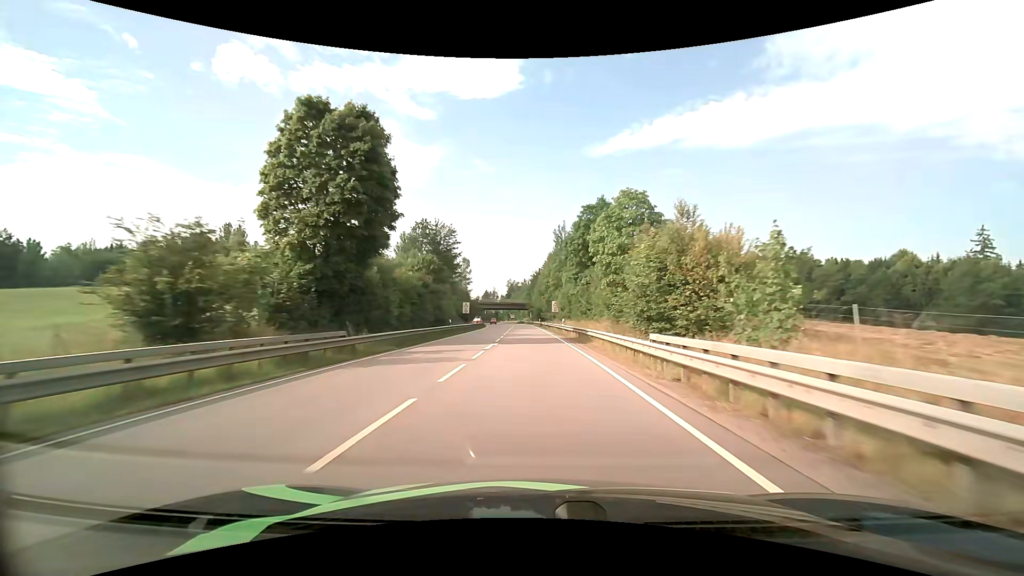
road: primary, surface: asphalt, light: Day
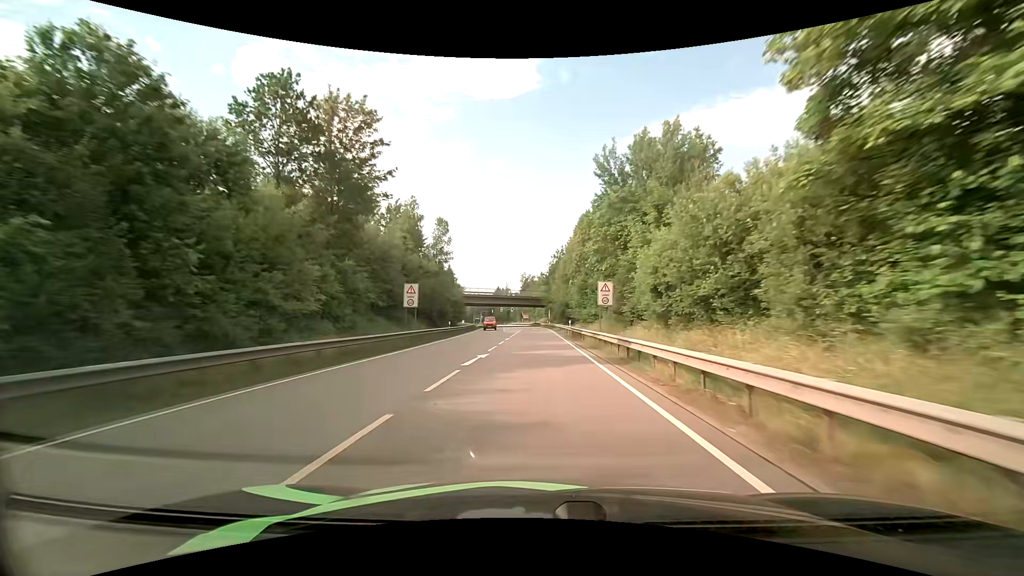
(-1.0, +49.5) m; -2°
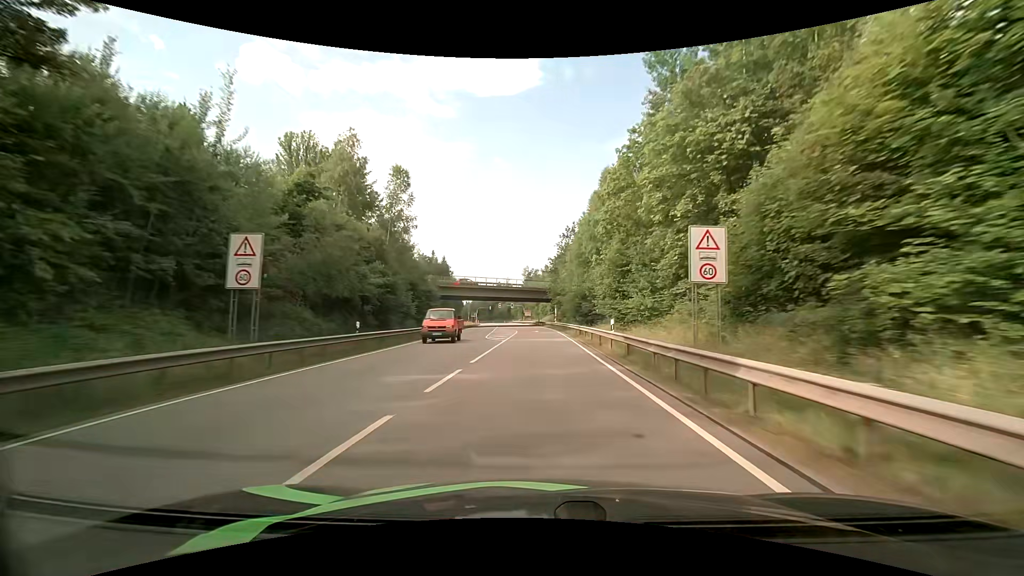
(0.0, +24.5) m; 0°
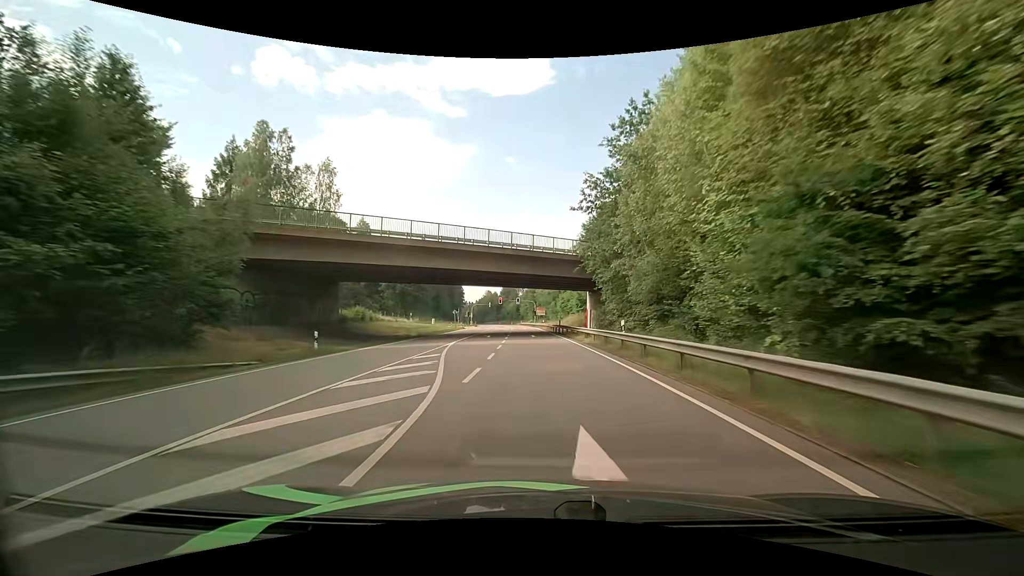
(-0.6, +48.4) m; -2°
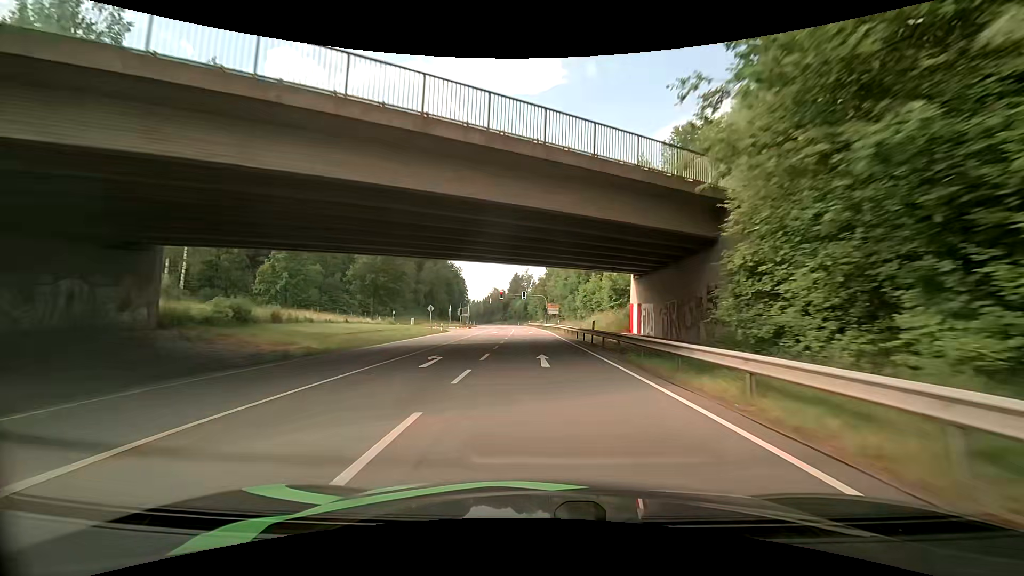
(-0.3, +24.5) m; -1°
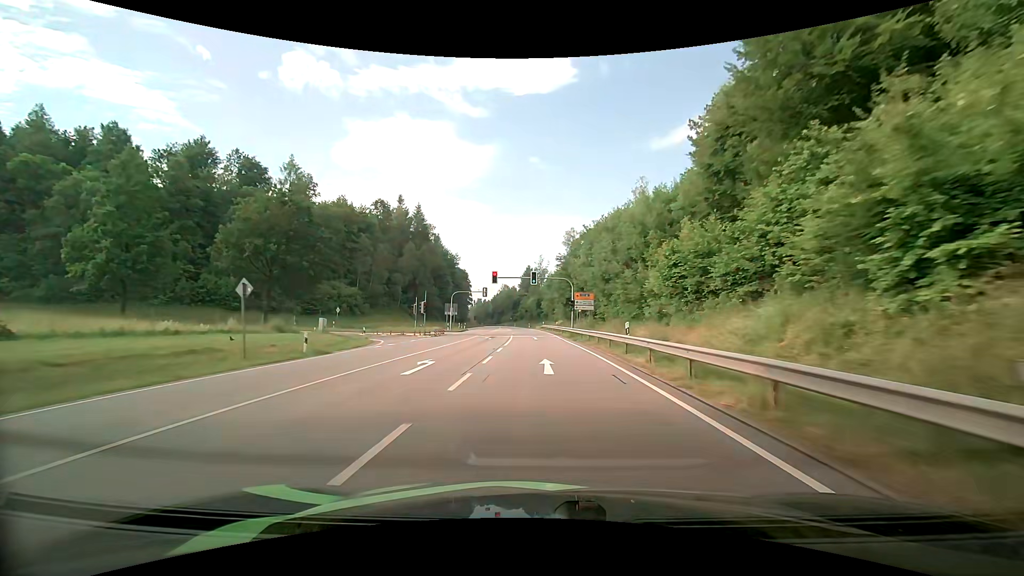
(0.0, +37.2) m; -1°
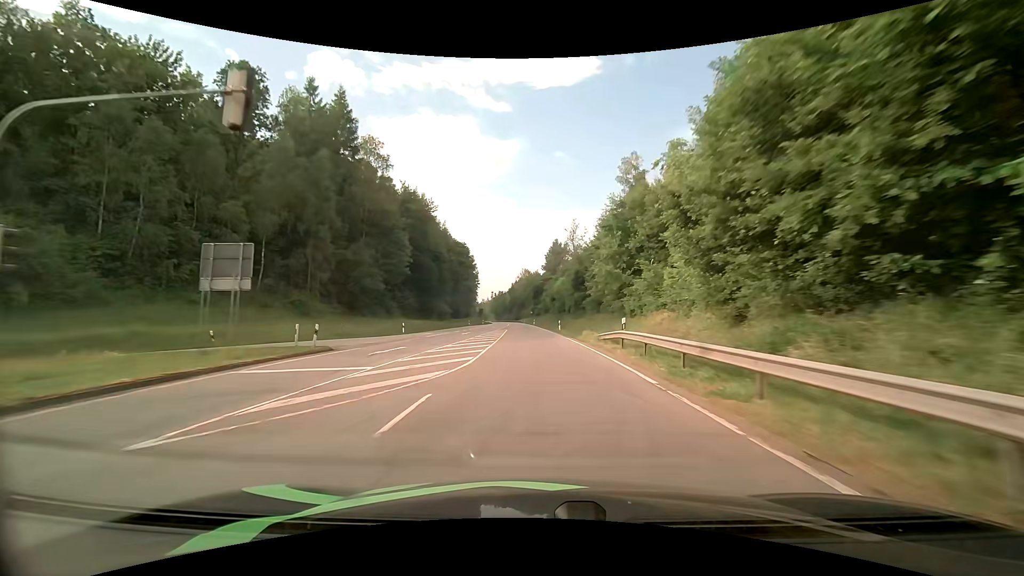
(-1.7, +63.9) m; -3°
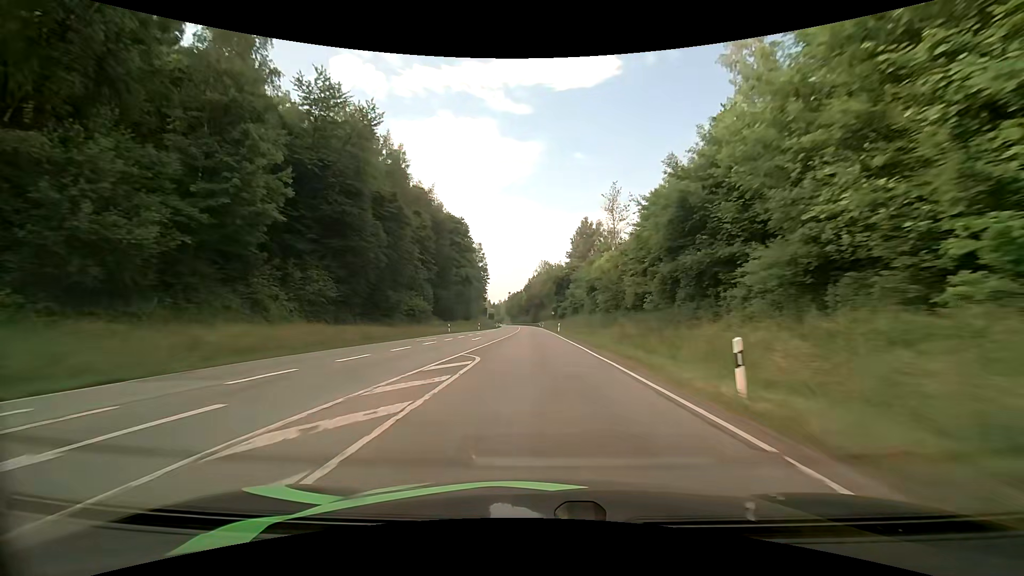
(-0.9, +39.9) m; -2°
(0, +10) (0, +20) (0, +30) (-1, +40) (-1, +50) (-1, +60) (-1, +70) (-2, +80) (-2, +90) (-2, +100) m
